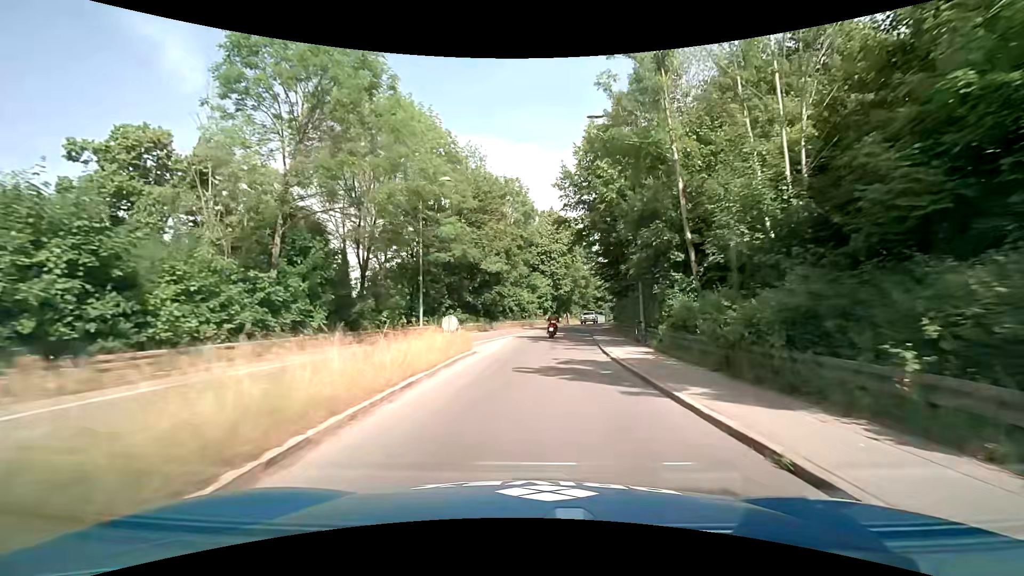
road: tertiary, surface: asphalt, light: Day
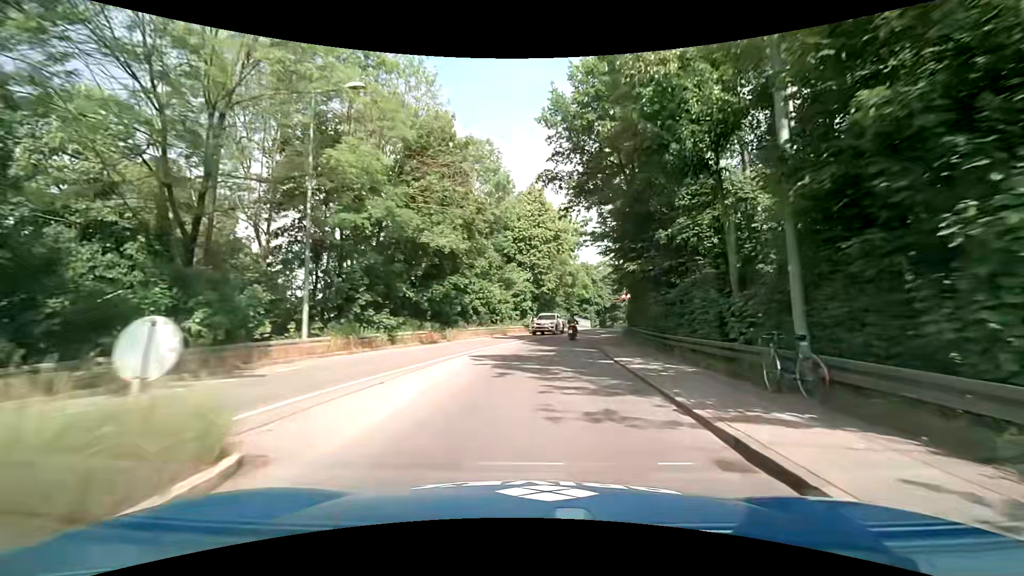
(+0.3, +14.0) m; +2°
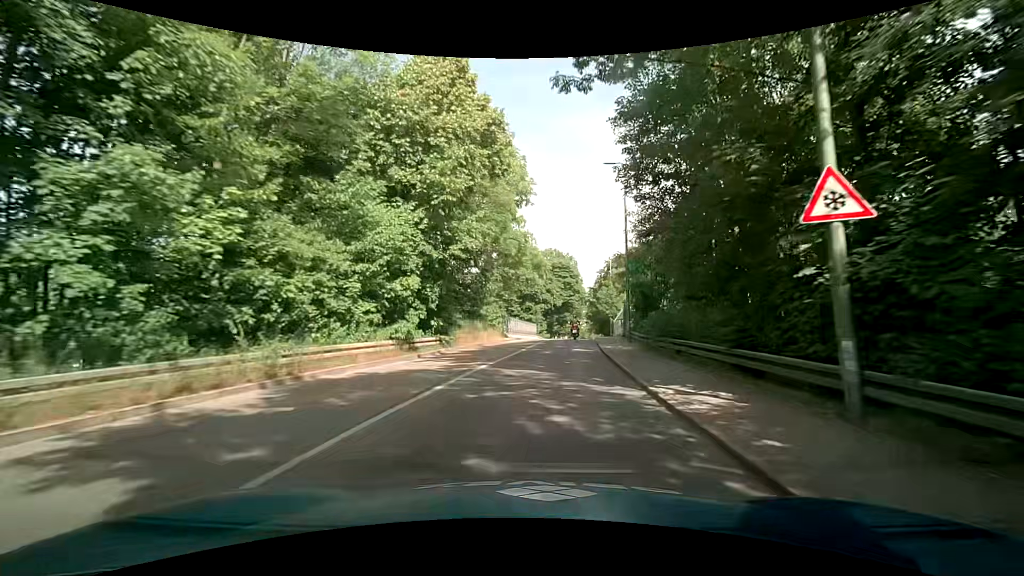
(+1.8, +28.4) m; +7°
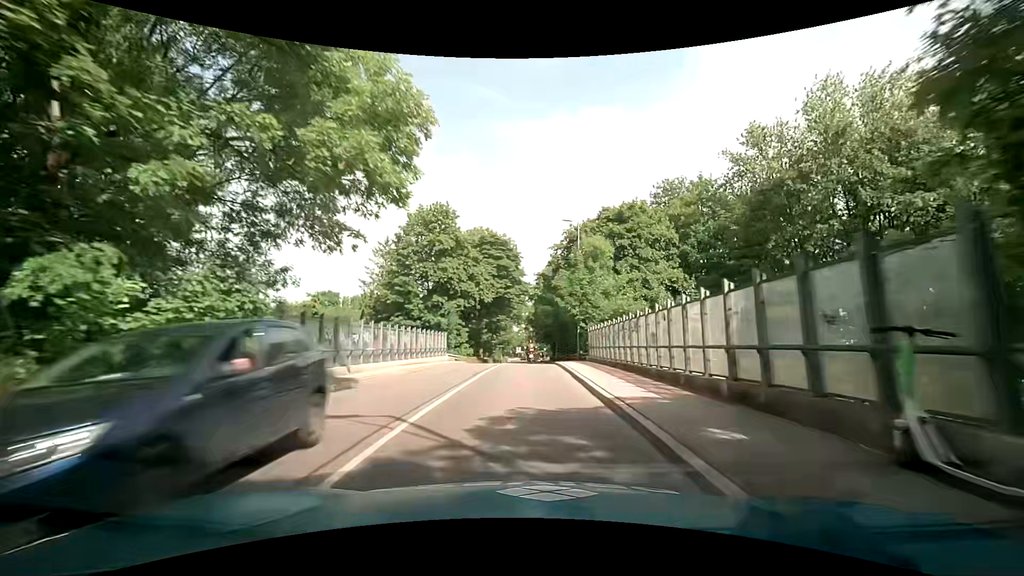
(+2.4, +29.3) m; +7°
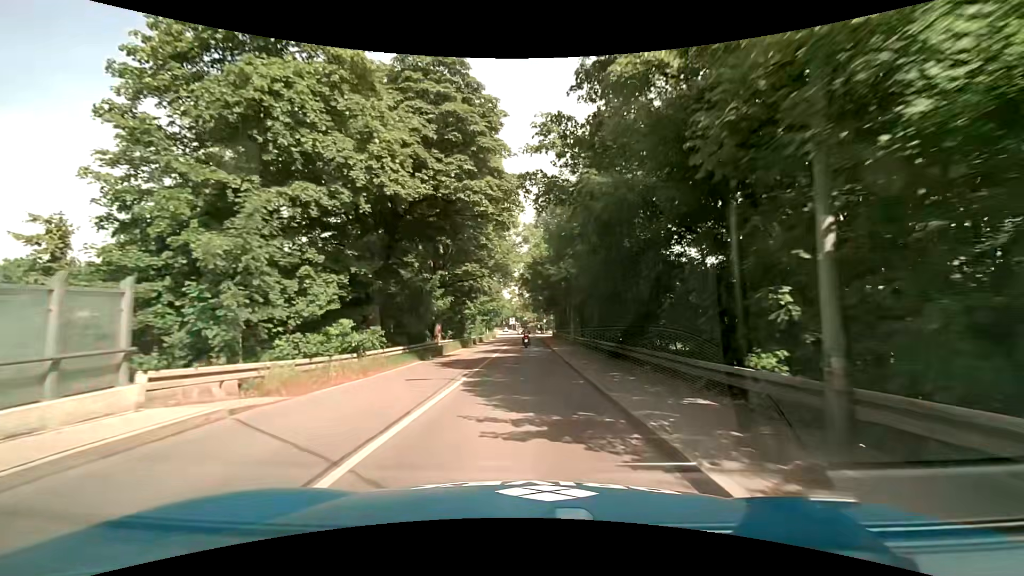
(+0.4, +30.4) m; +1°
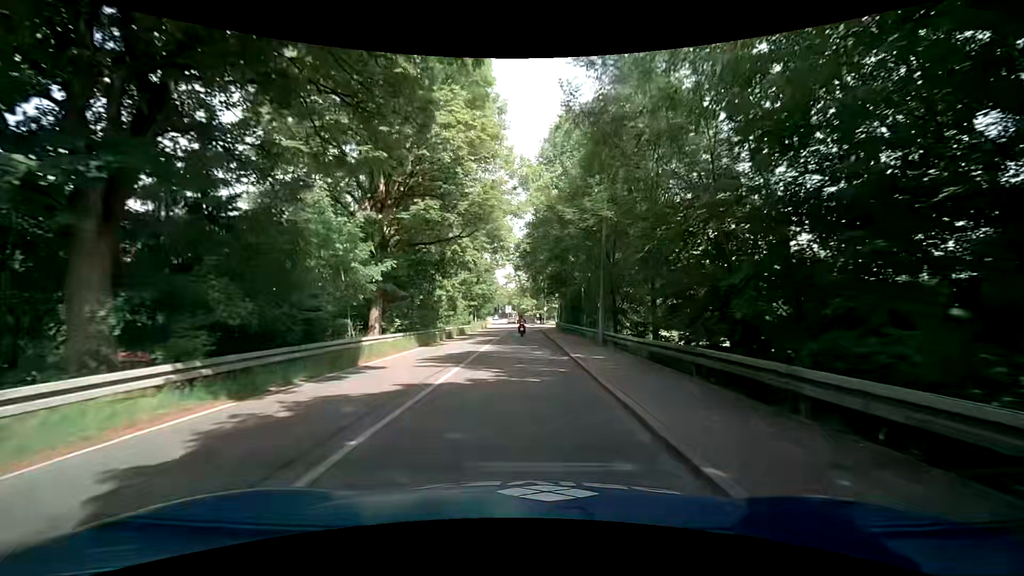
(0.0, +15.8) m; 0°
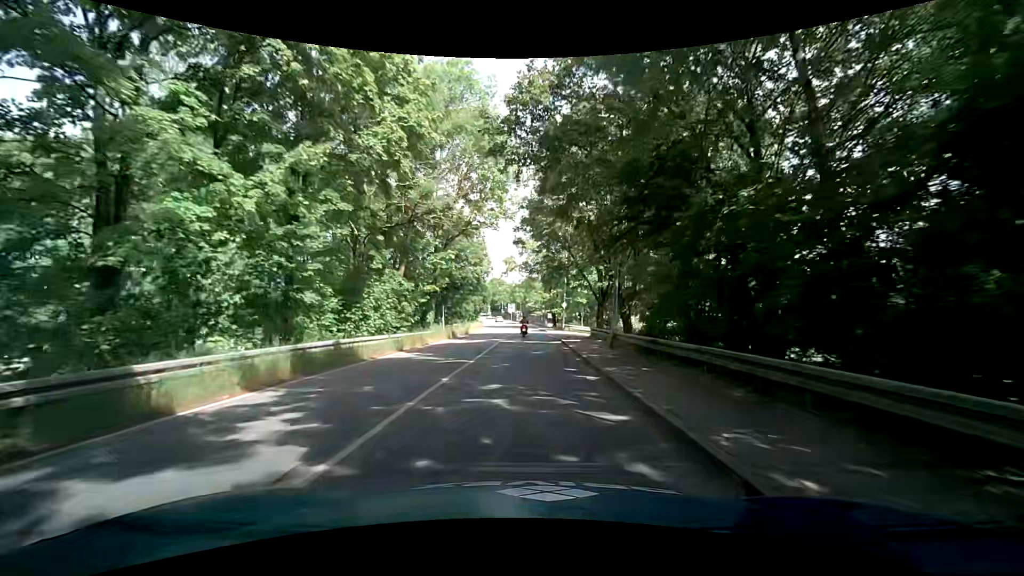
(-0.2, +31.7) m; -1°
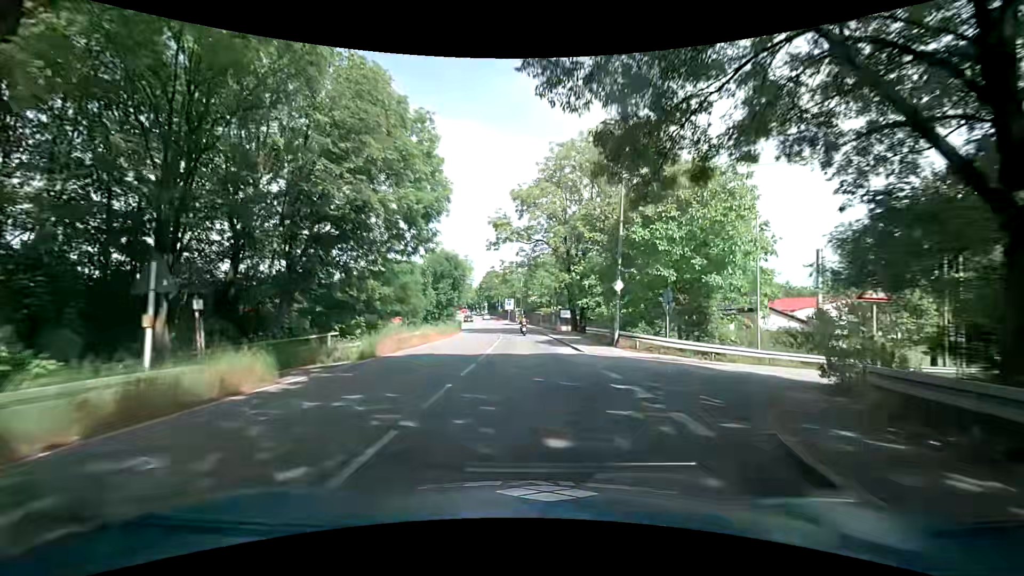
(+0.2, +31.0) m; 0°
(0, +10) (0, +20) (0, +30) (0, +40) (-1, +50) (-2, +60) (-3, +70) (-4, +80) (-6, +90) (-8, +99) m
